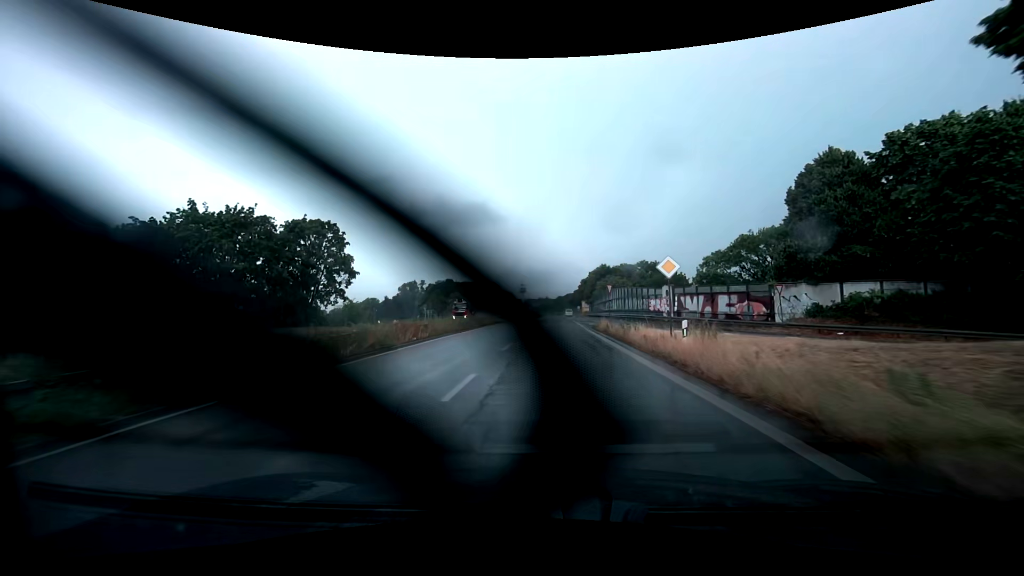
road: trunk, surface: asphalt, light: Day
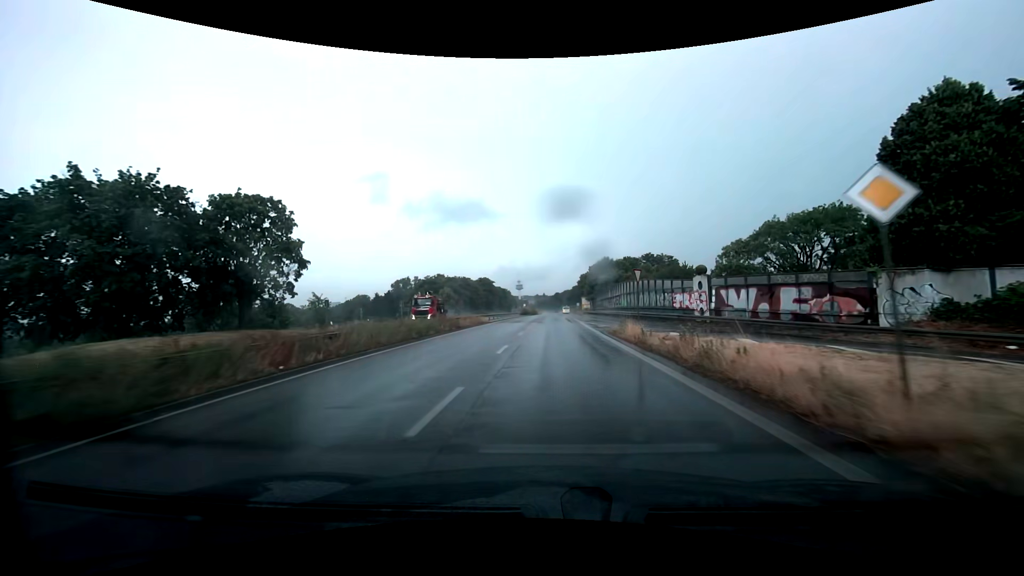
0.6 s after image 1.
(0.0, +10.9) m; 0°
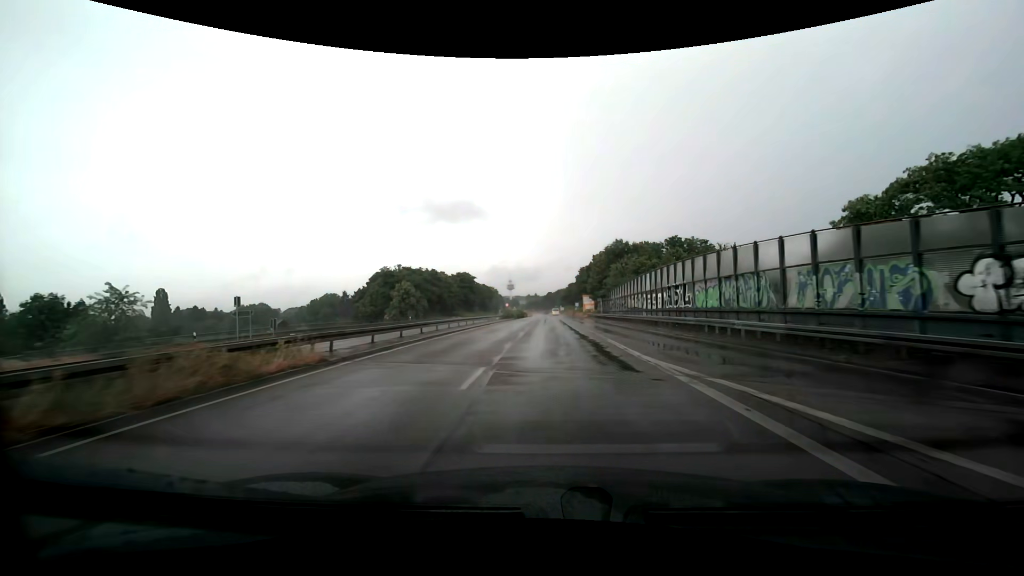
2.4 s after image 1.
(+0.3, +32.8) m; +1°
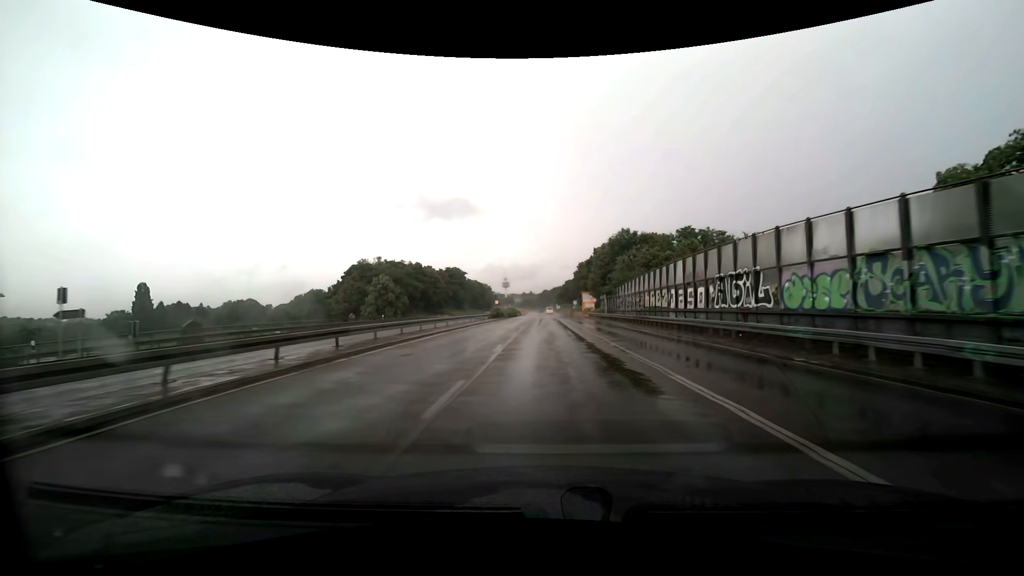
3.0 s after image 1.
(0.0, +11.1) m; 0°
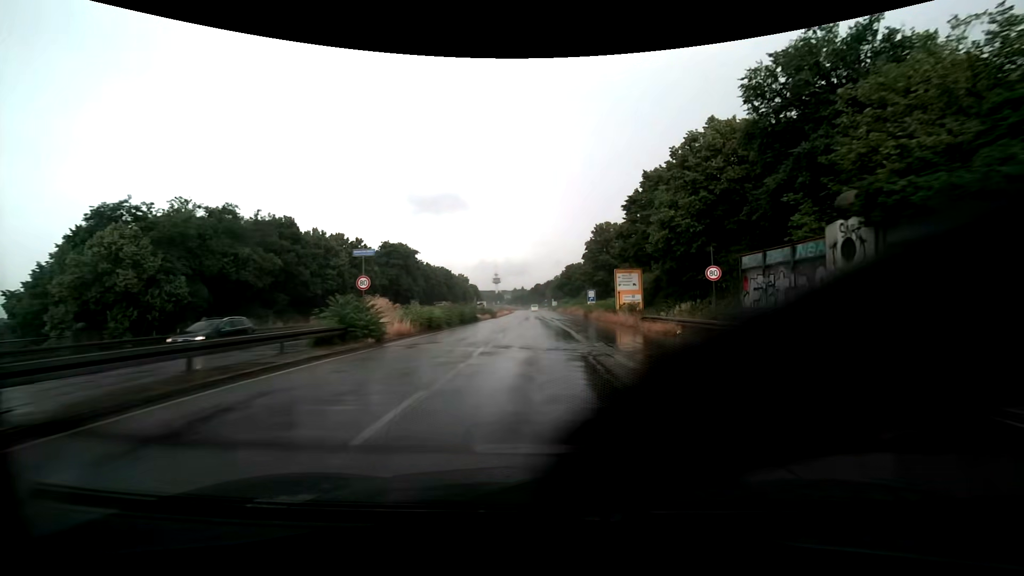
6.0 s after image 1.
(+0.4, +54.7) m; +1°
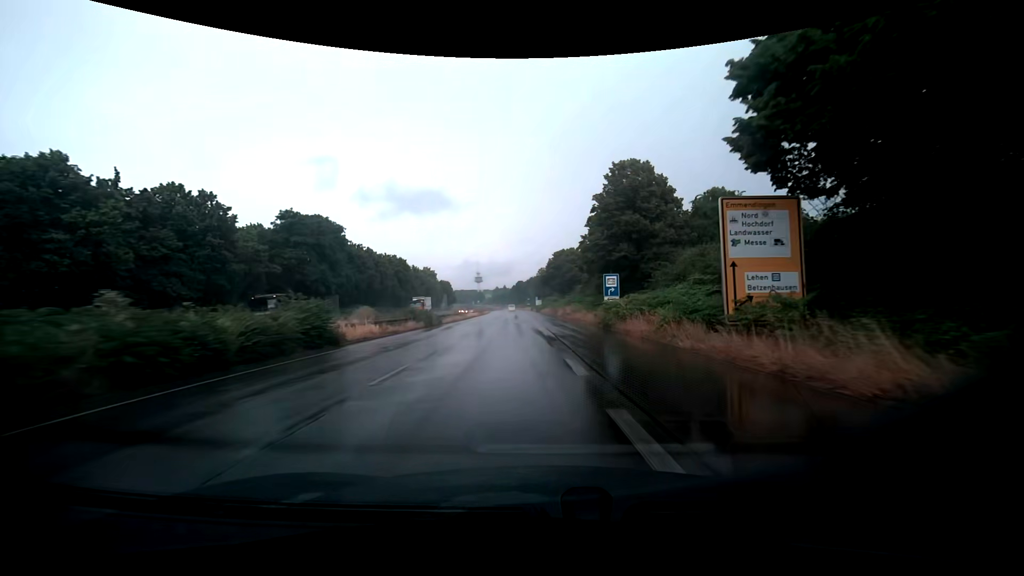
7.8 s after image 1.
(+0.4, +31.7) m; +2°
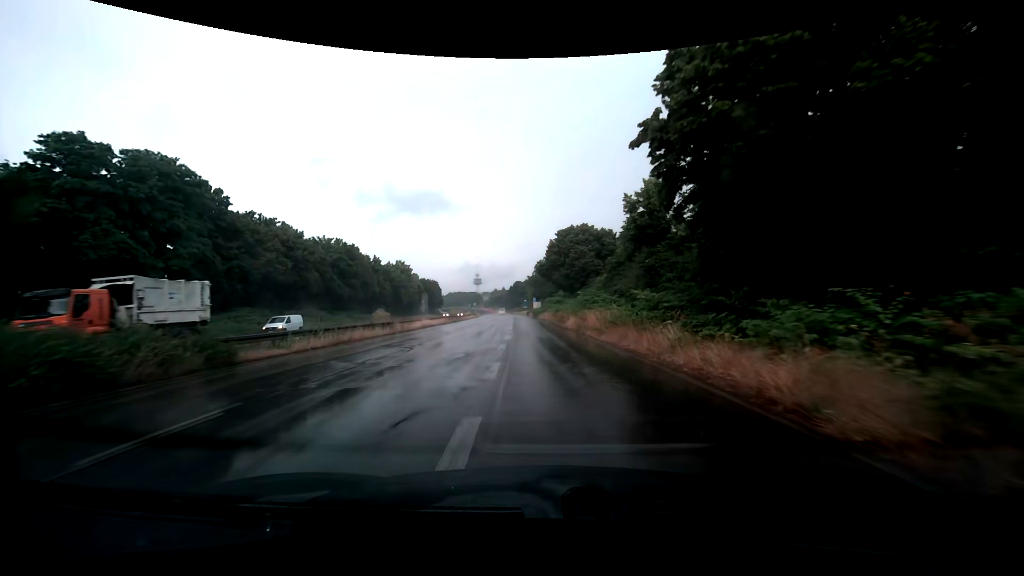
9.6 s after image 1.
(+0.3, +30.9) m; 0°
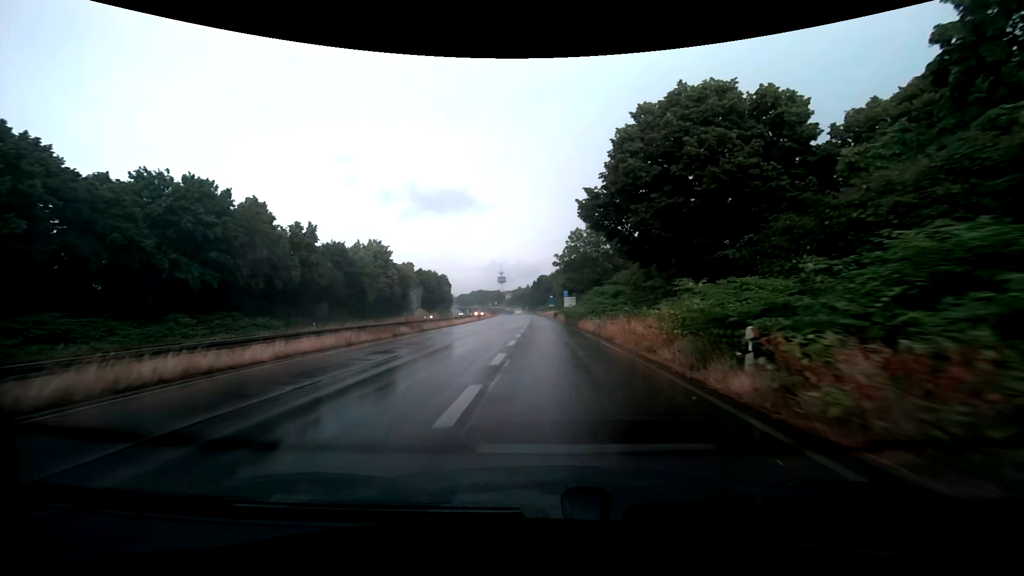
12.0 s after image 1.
(-1.7, +40.2) m; -4°
(0, +10) (0, +20) (0, +30) (0, +40) (0, +50) (0, +60) (0, +70) (-1, +80) (-1, +90) (-1, +100) m
